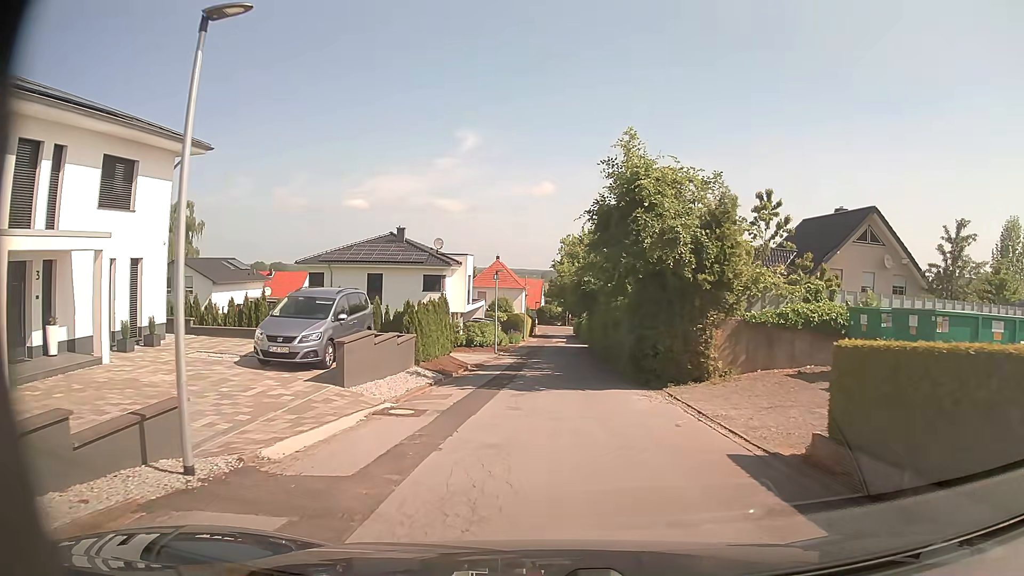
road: residential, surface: asphalt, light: Day
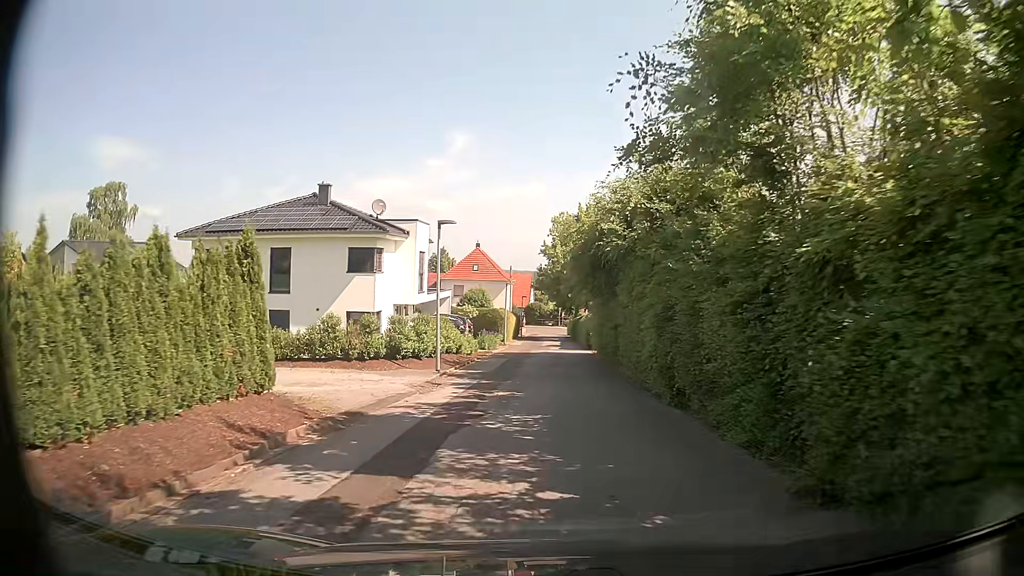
(+0.2, +16.8) m; +1°
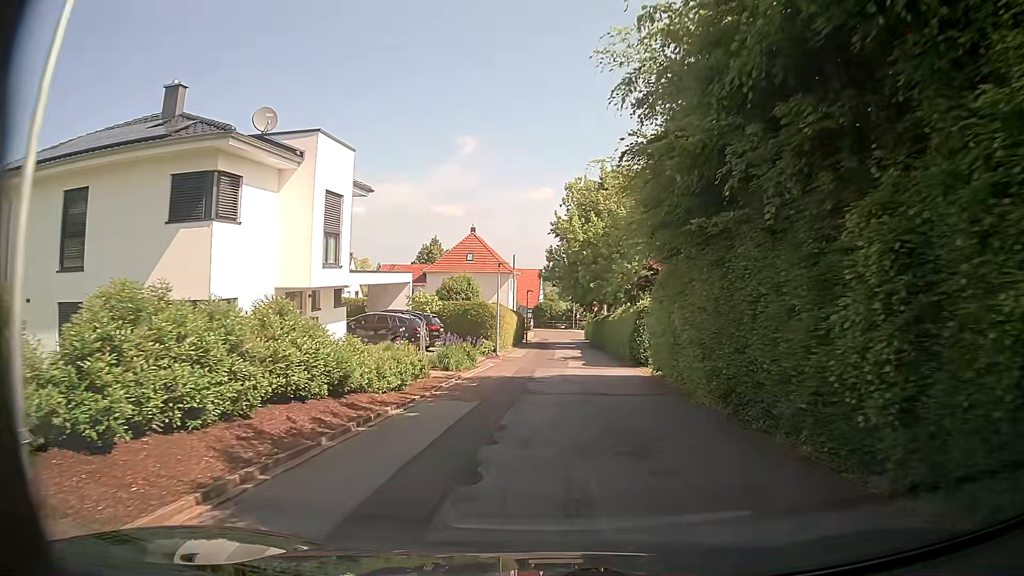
(-0.2, +17.6) m; -1°
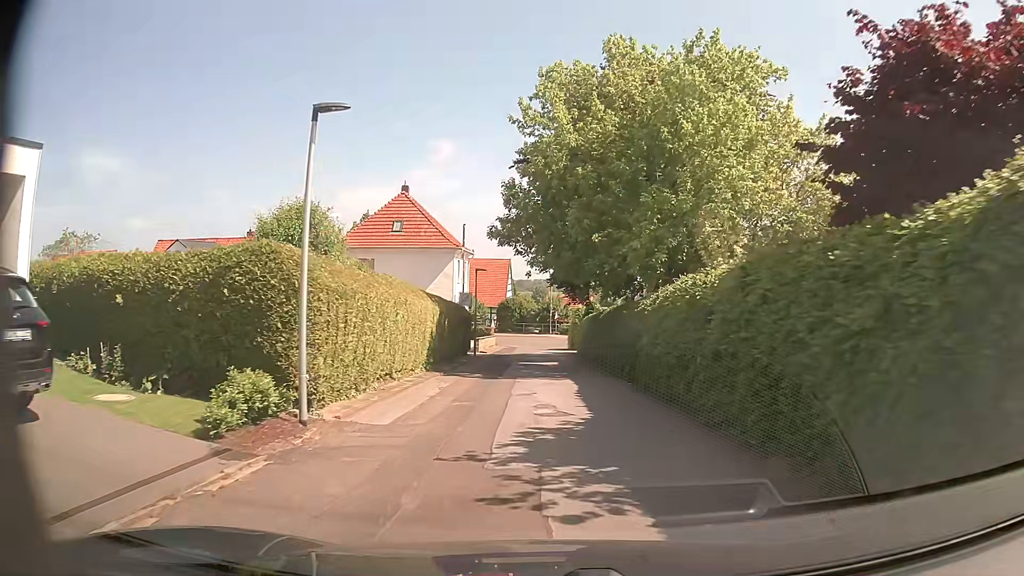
(+0.6, +23.8) m; +3°
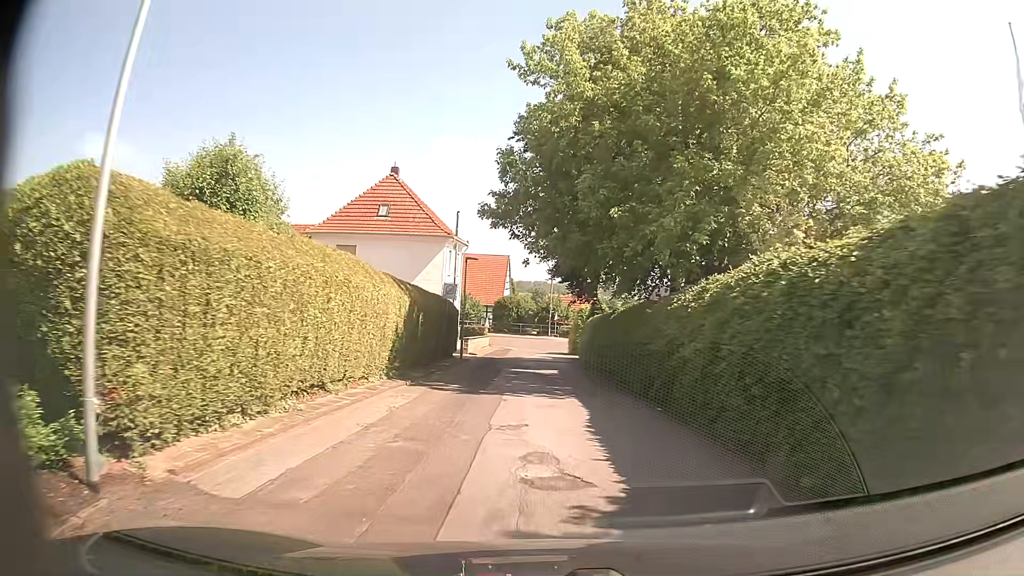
(-0.1, +5.0) m; 0°
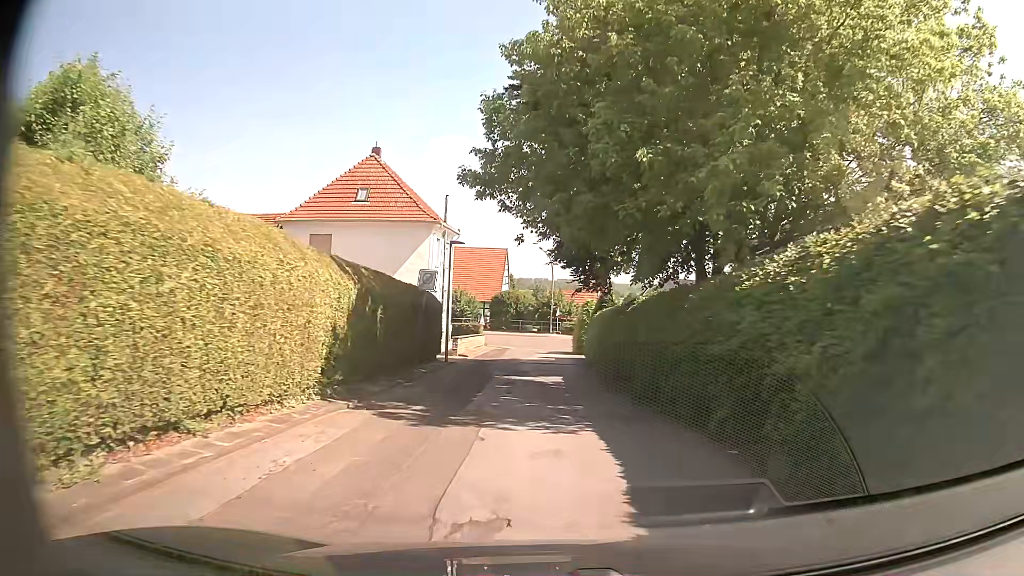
(-0.1, +4.9) m; -1°
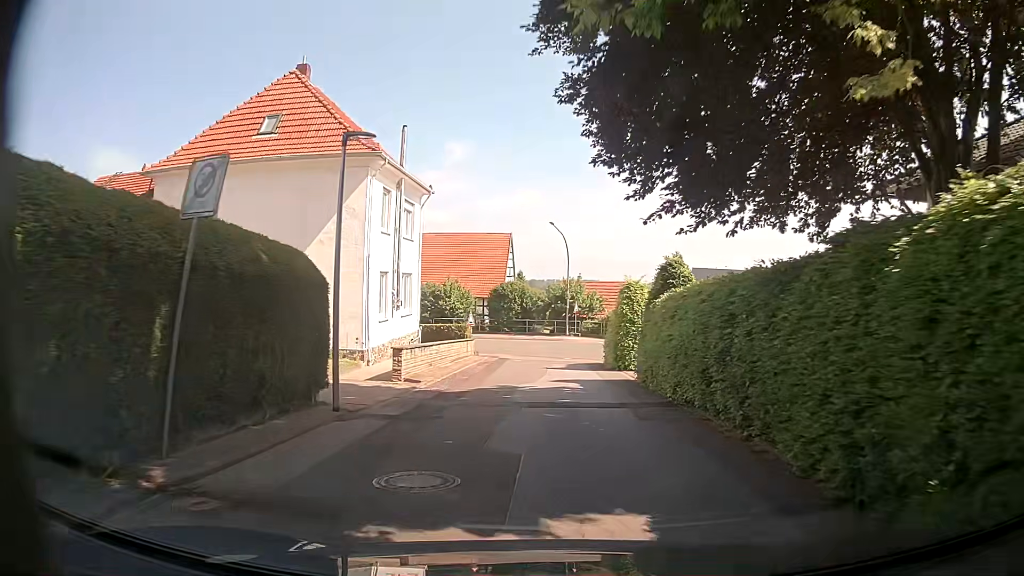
(-0.2, +14.7) m; -1°
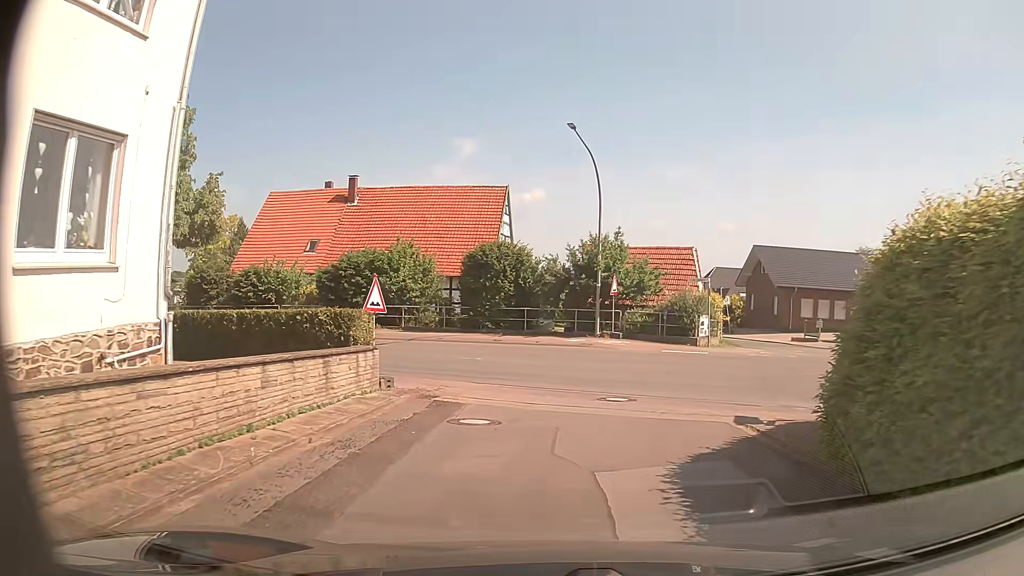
(-0.1, +21.2) m; 0°
